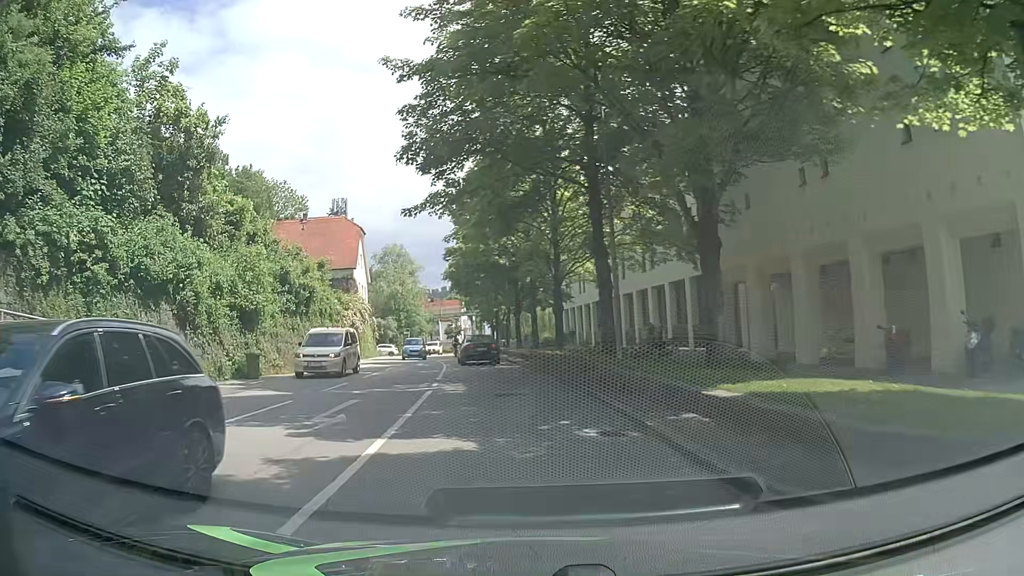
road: tertiary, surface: asphalt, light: Day
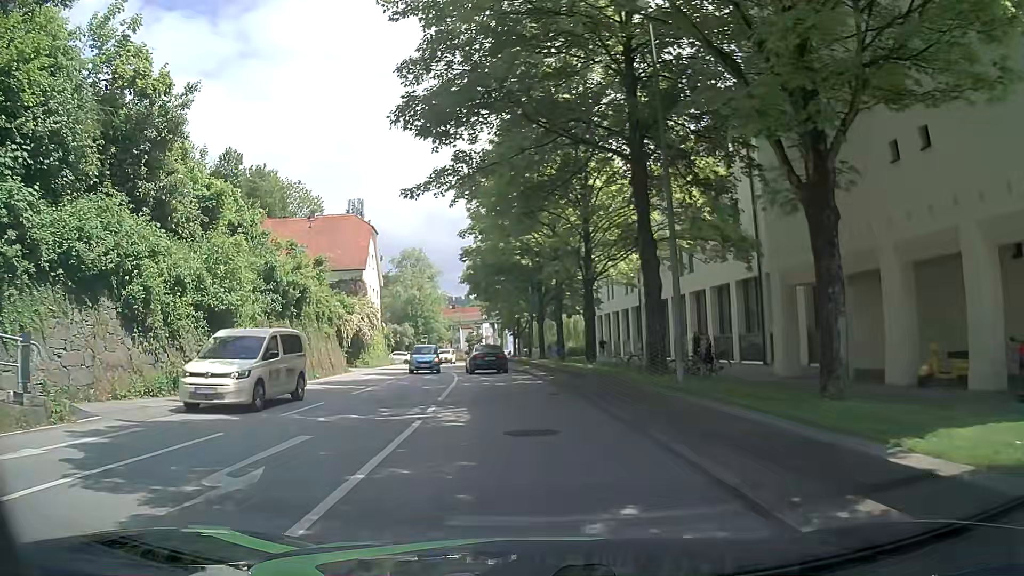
(-0.1, +4.5) m; -3°
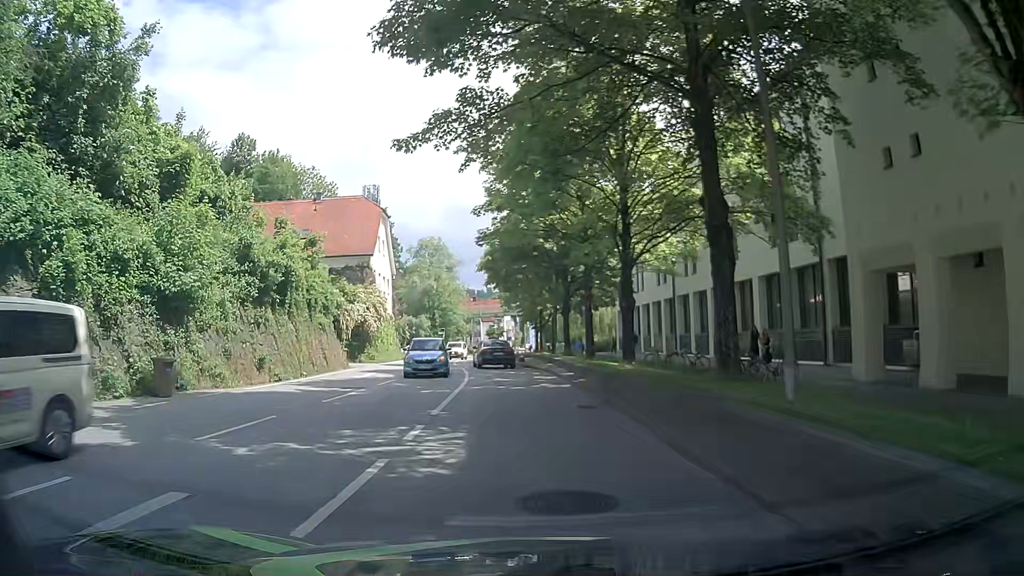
(0.0, +4.5) m; -1°
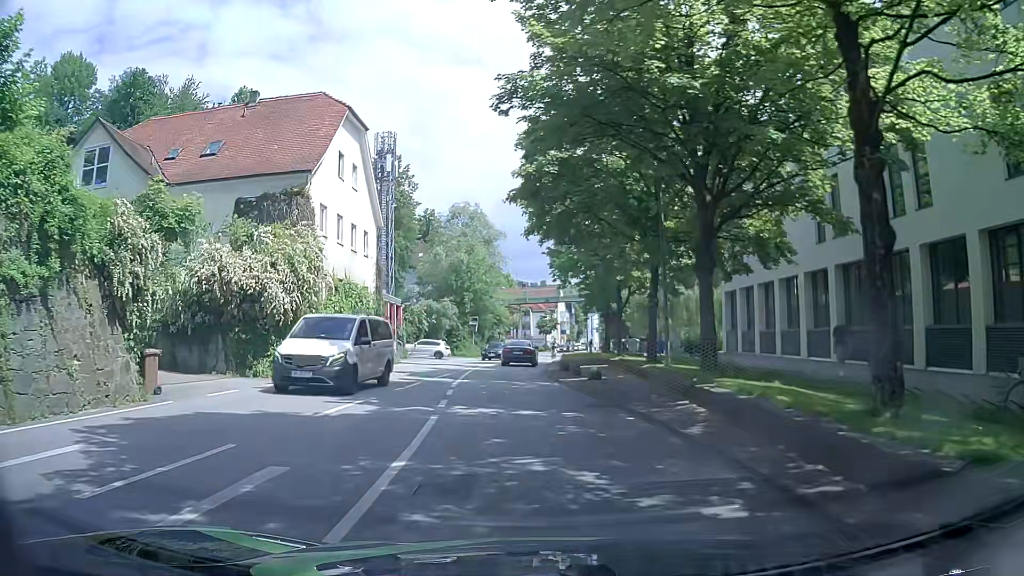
(-1.1, +22.1) m; -5°
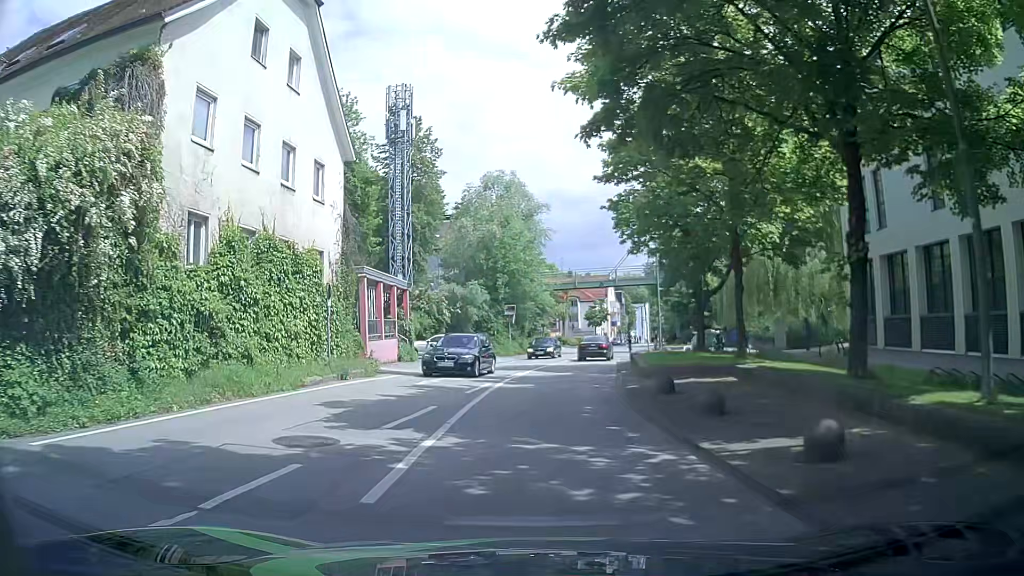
(-0.5, +13.4) m; -4°
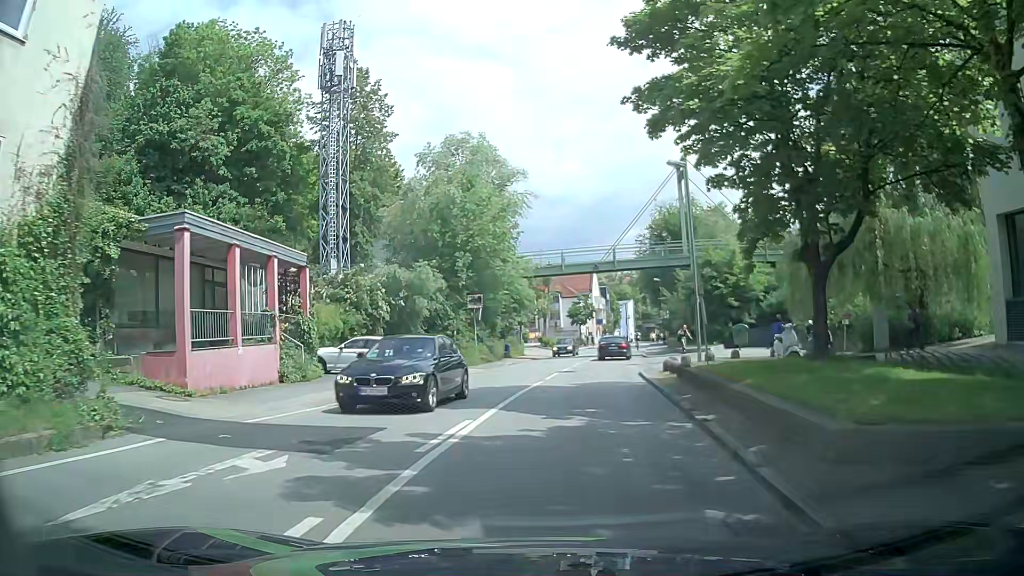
(+0.1, +13.7) m; +3°
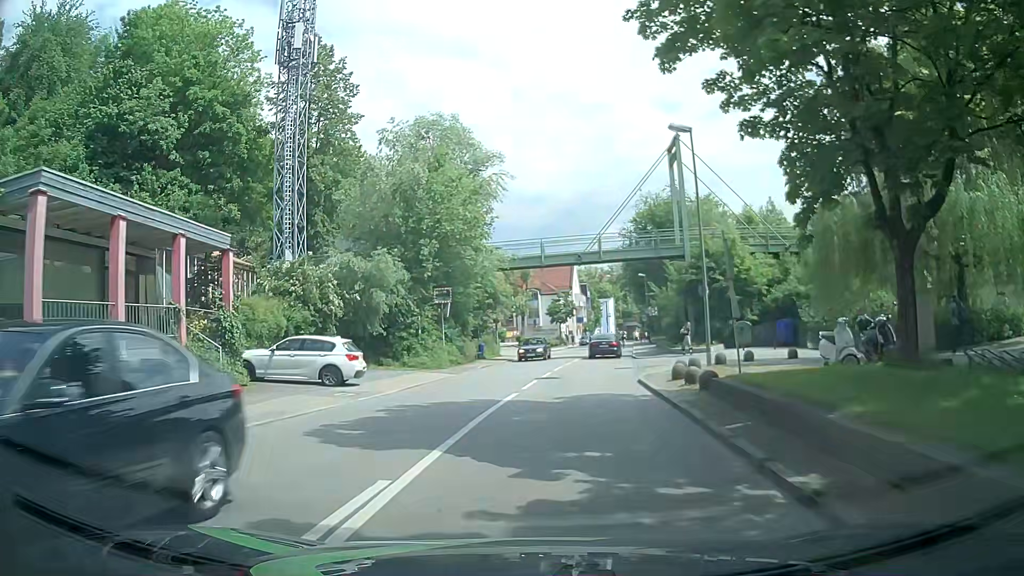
(0.0, +4.6) m; +1°
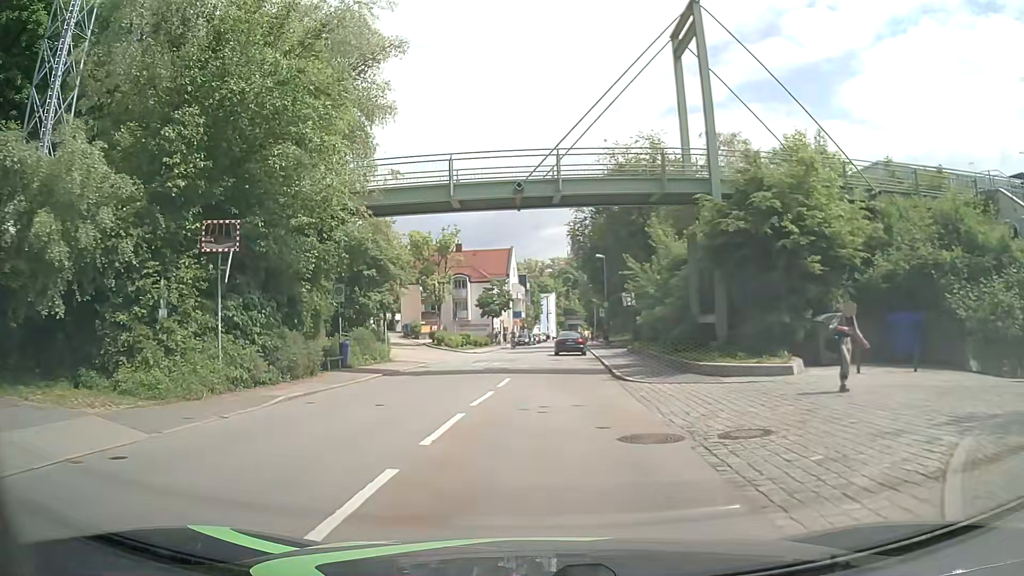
(+0.9, +18.7) m; +5°
(0, +10) (0, +20) (+1, +30) (+2, +40) (+2, +50) (+3, +60) (+3, +70) (+4, +80) (+4, +90) (+5, +100) m
